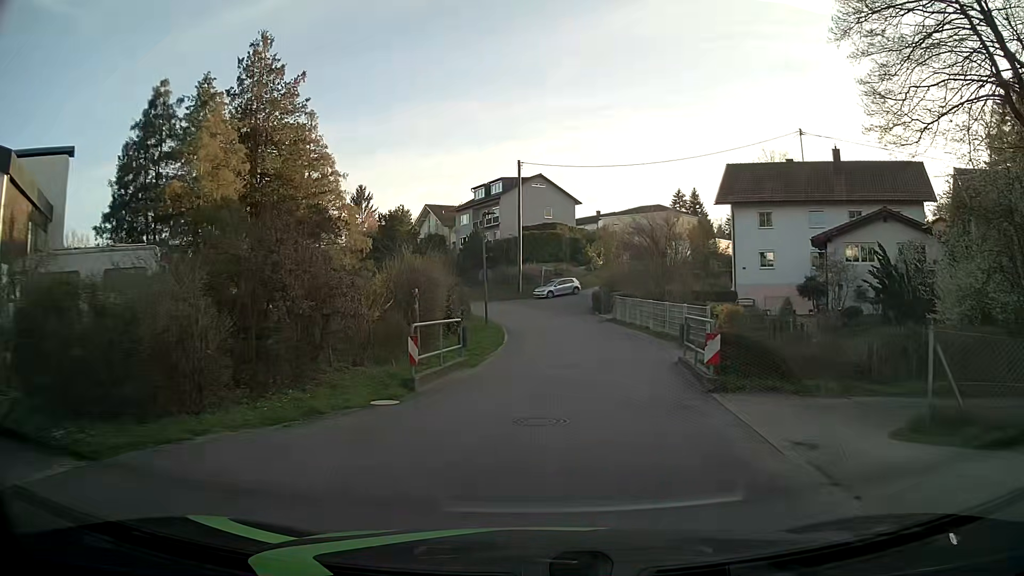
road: residential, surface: asphalt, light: Day
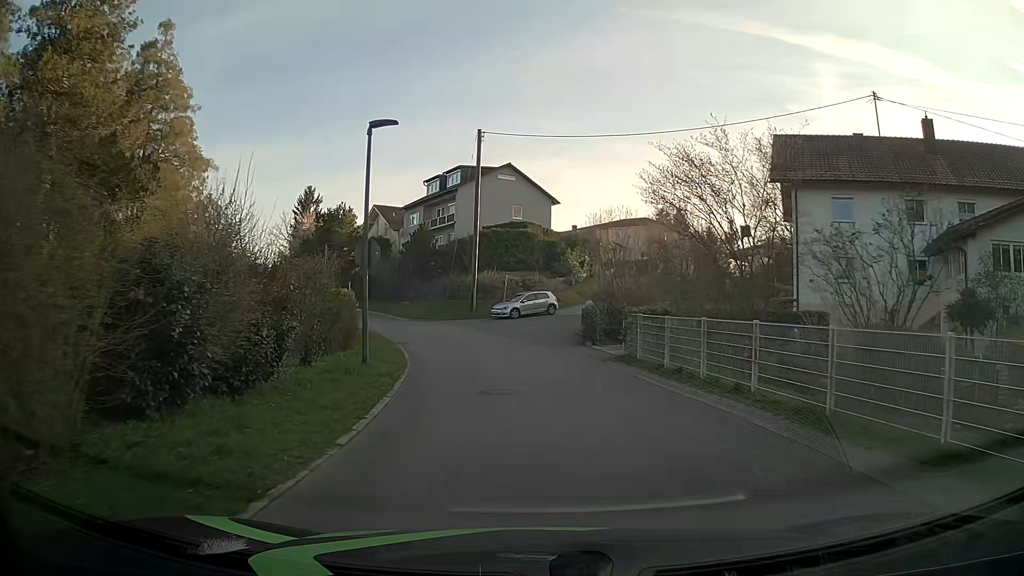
(+0.4, +16.3) m; +2°
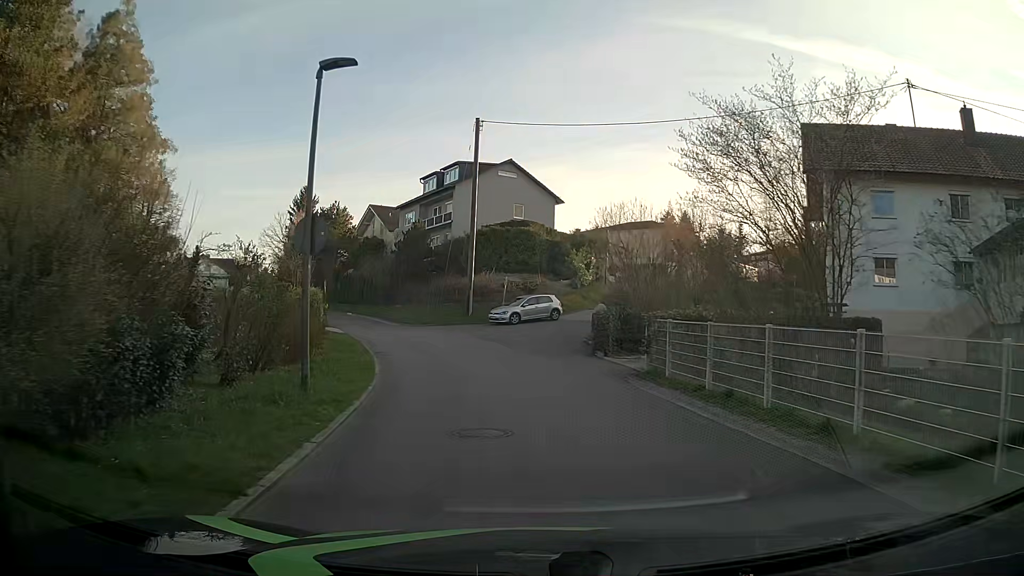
(0.0, +3.7) m; +1°
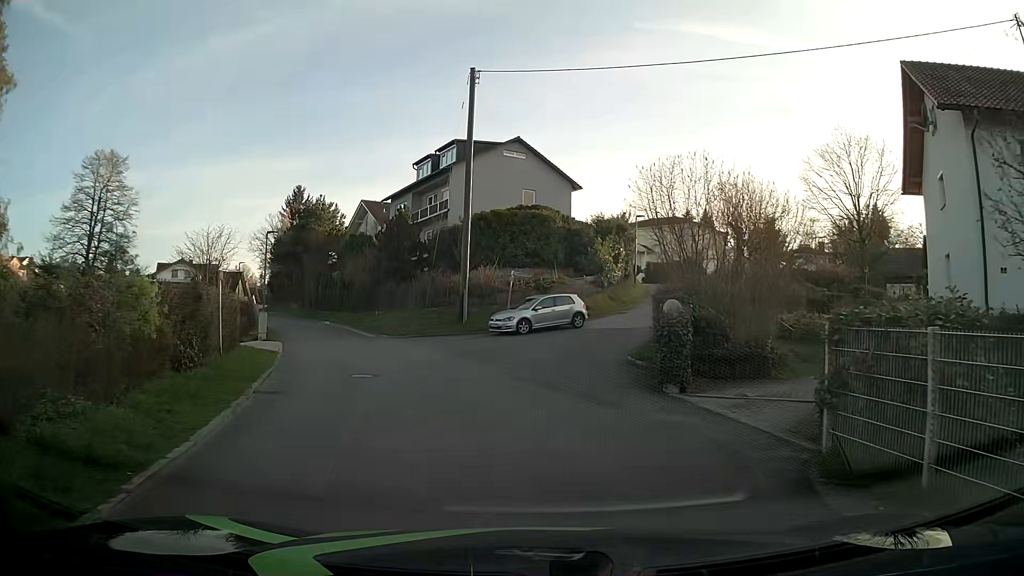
(-0.1, +9.4) m; 0°
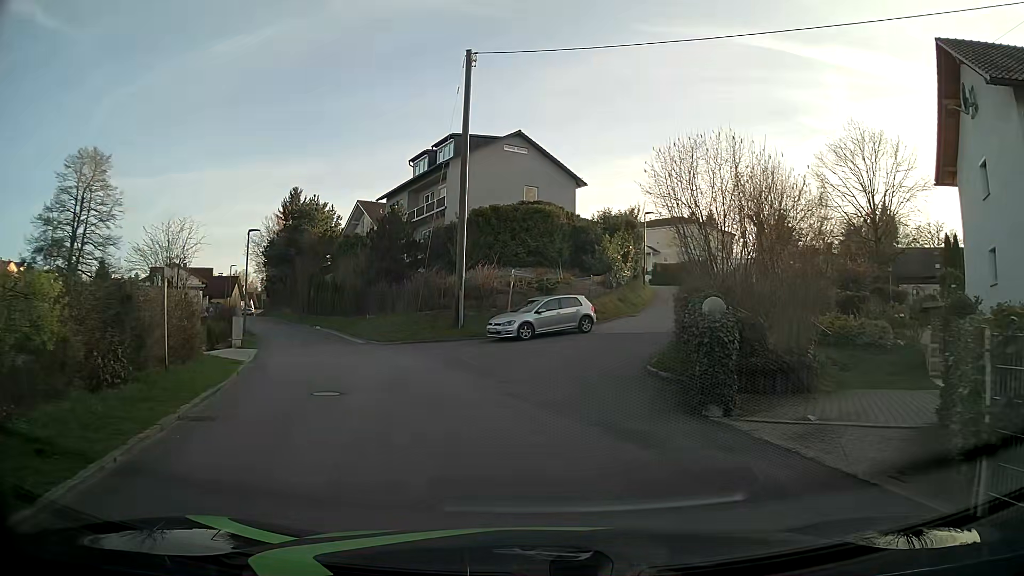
(0.0, +2.6) m; -1°
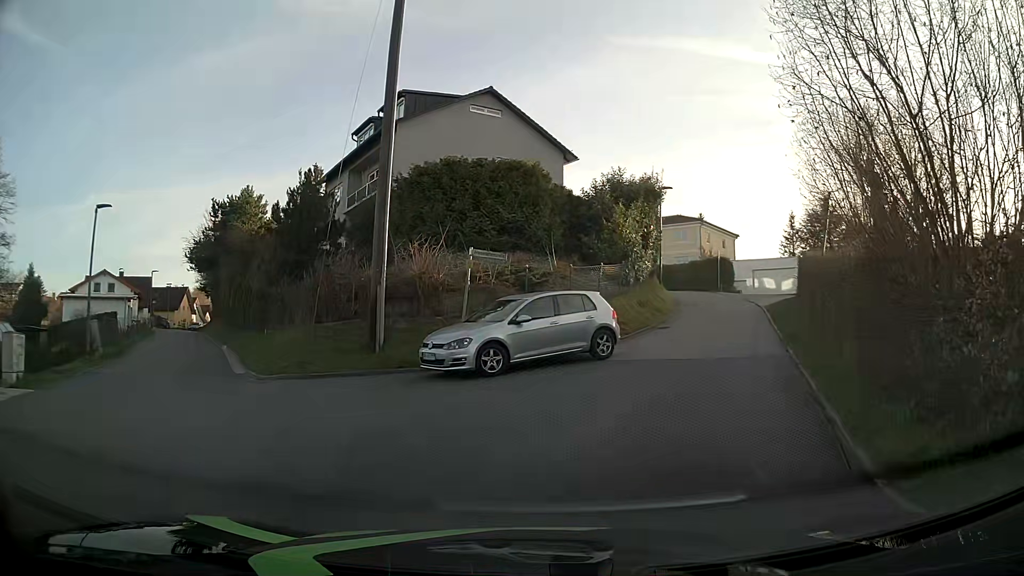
(0.0, +11.4) m; +1°
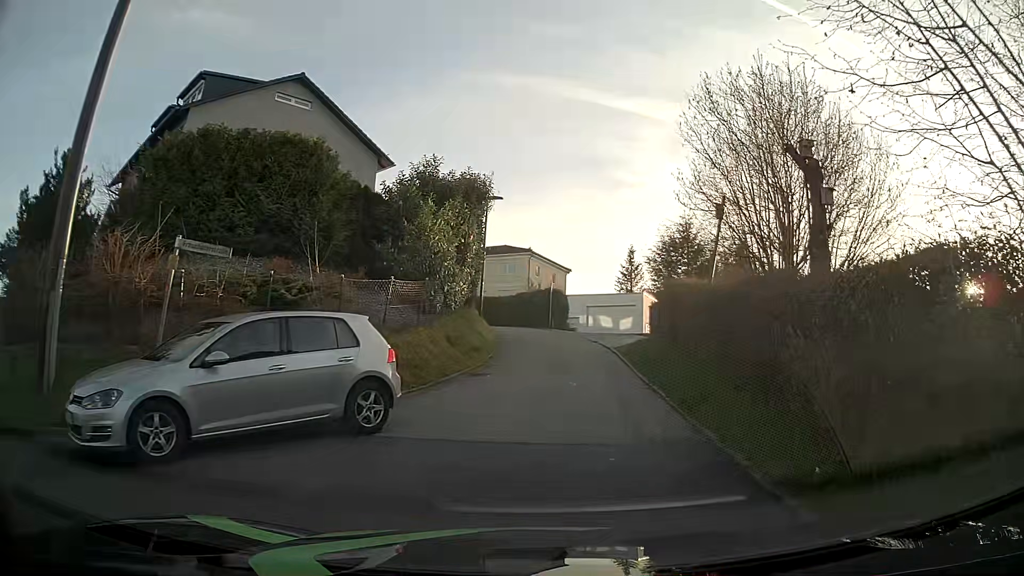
(+0.8, +6.0) m; +15°
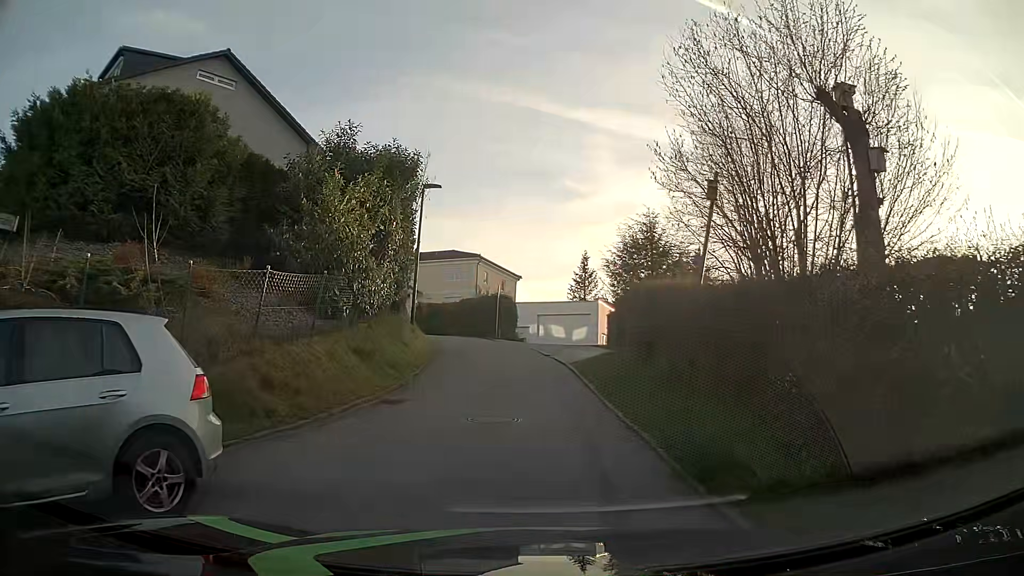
(+0.2, +3.6) m; +5°
